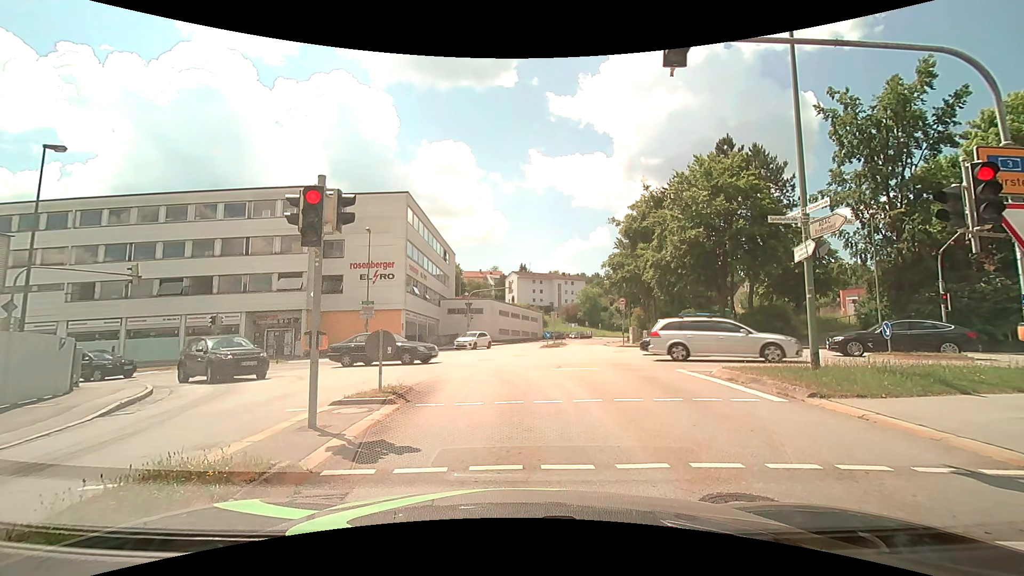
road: tertiary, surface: asphalt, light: Day
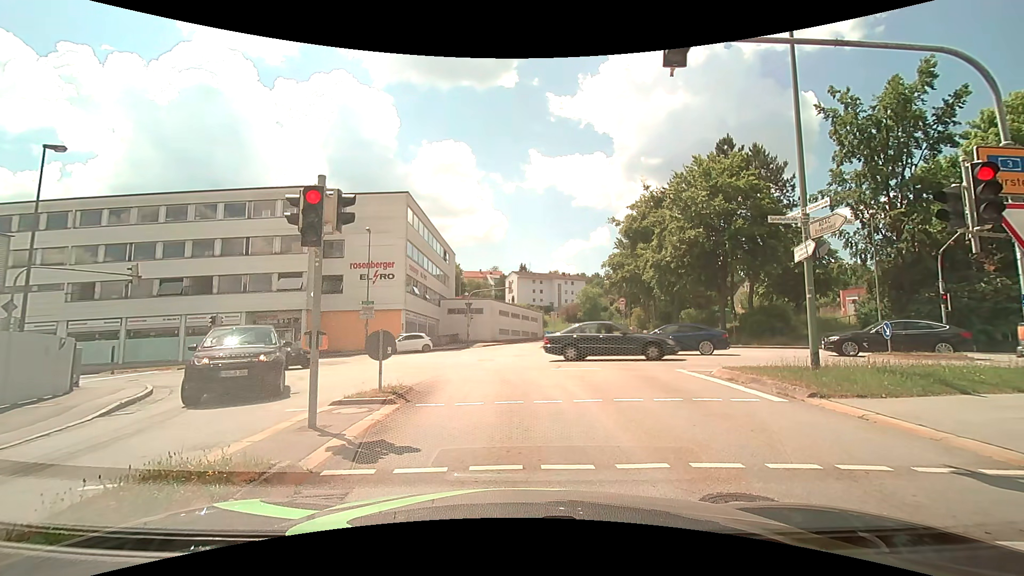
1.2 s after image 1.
(0.0, 0.0) m; 0°
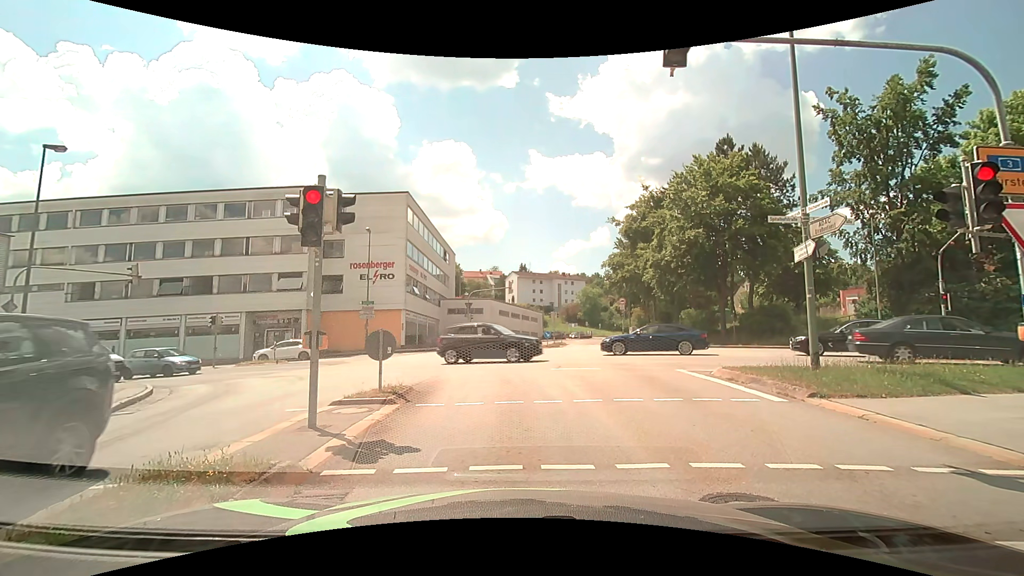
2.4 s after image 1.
(0.0, 0.0) m; 0°
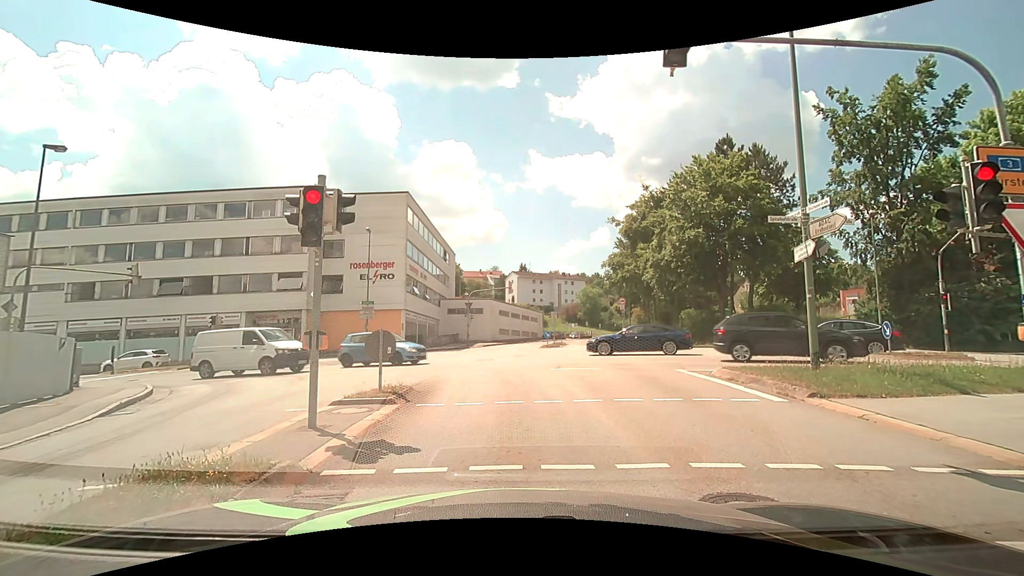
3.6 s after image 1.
(0.0, 0.0) m; 0°
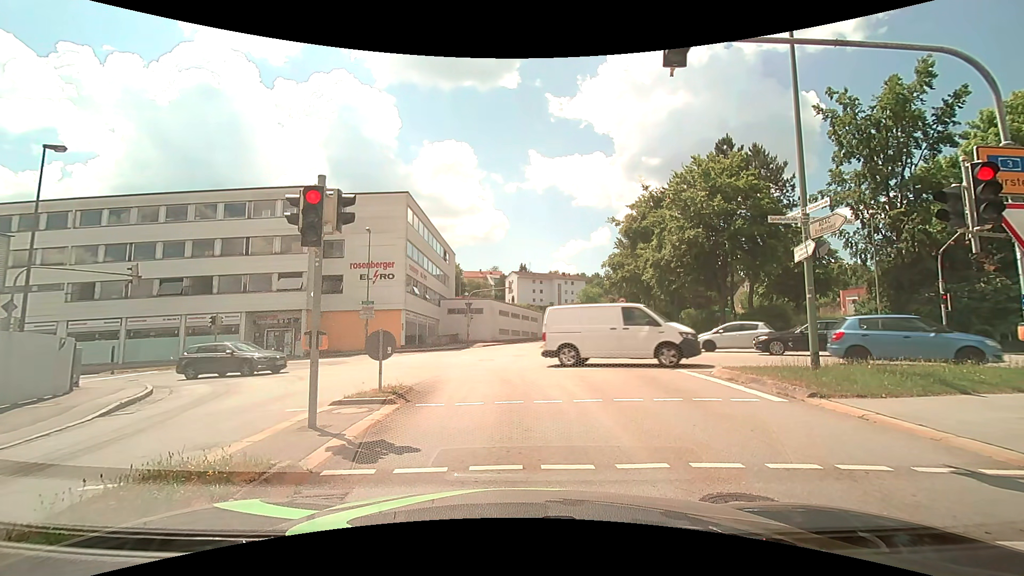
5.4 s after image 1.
(0.0, 0.0) m; 0°
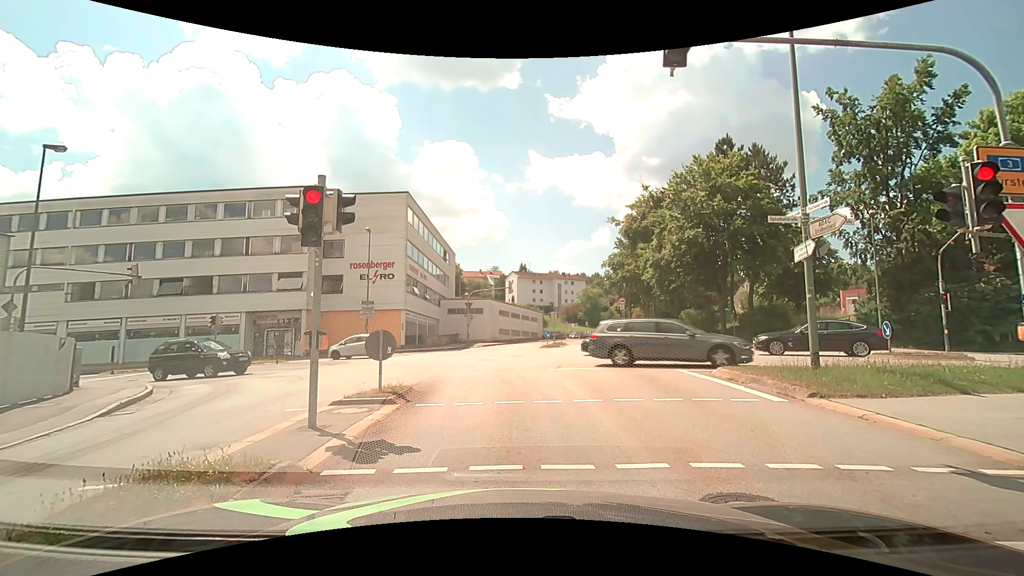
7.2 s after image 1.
(0.0, 0.0) m; 0°
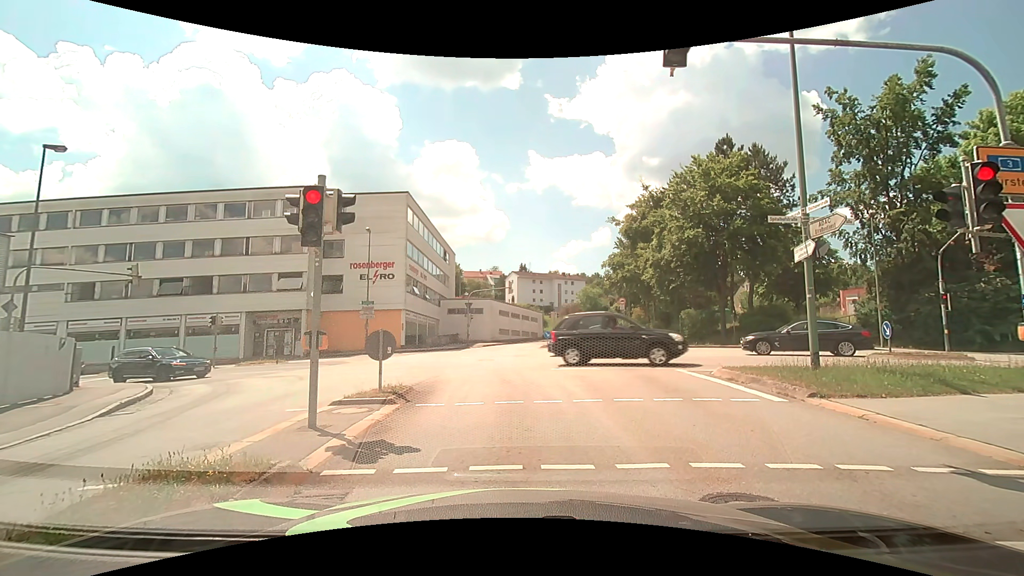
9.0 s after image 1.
(0.0, 0.0) m; 0°
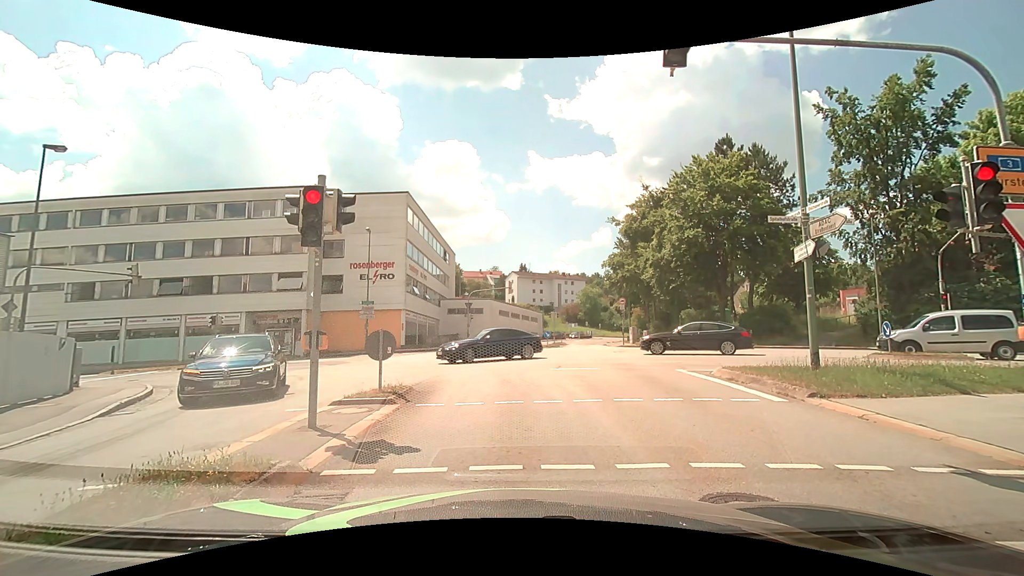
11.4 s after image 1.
(0.0, 0.0) m; 0°
(0, +10) (0, +20) (-1, +30) (-7, +37) (-17, +39) (-27, +40) (-37, +40) (-47, +40) (-57, +40) (-67, +41) m
